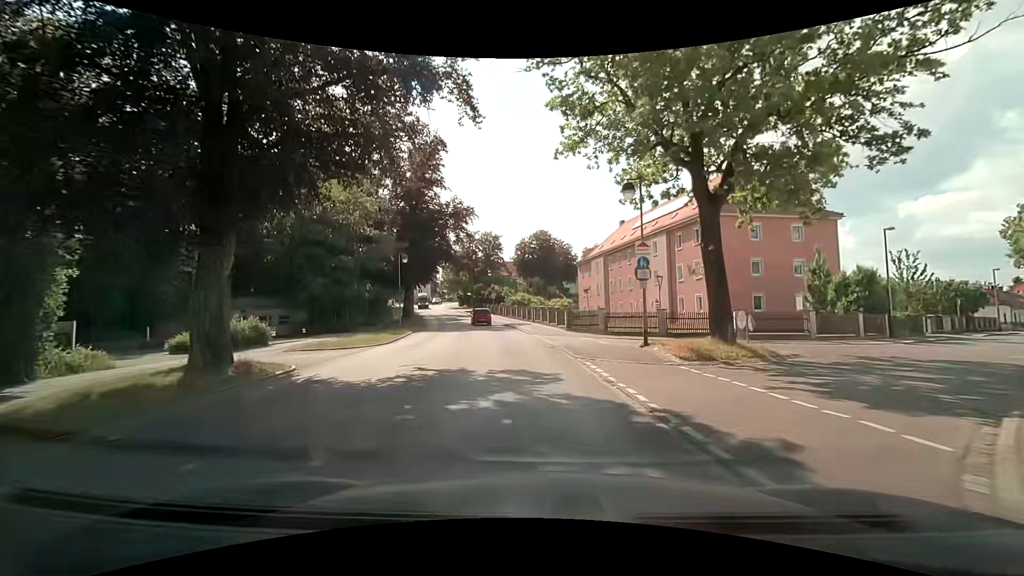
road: tertiary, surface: asphalt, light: Day
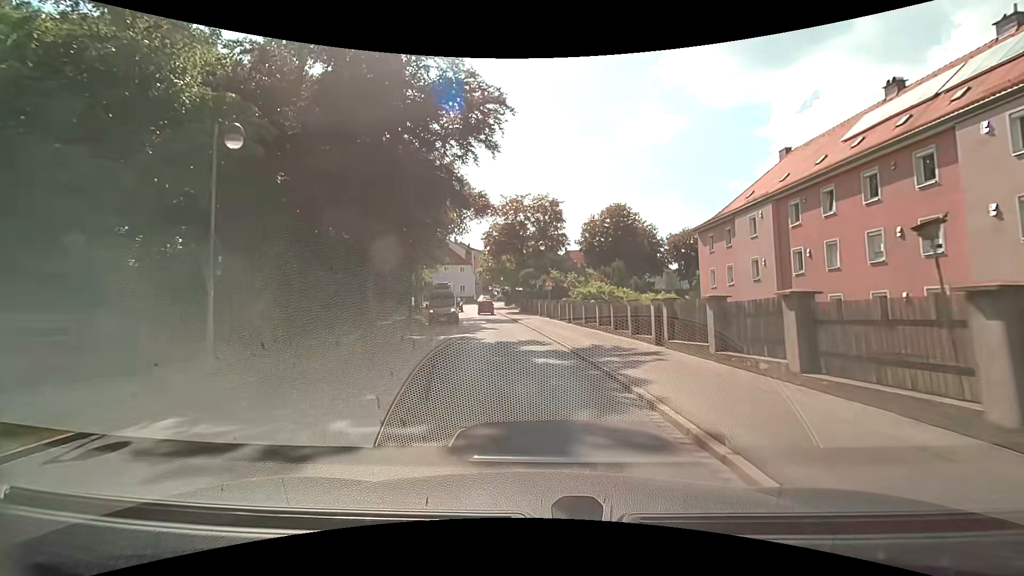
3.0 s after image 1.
(-1.5, +29.3) m; -6°
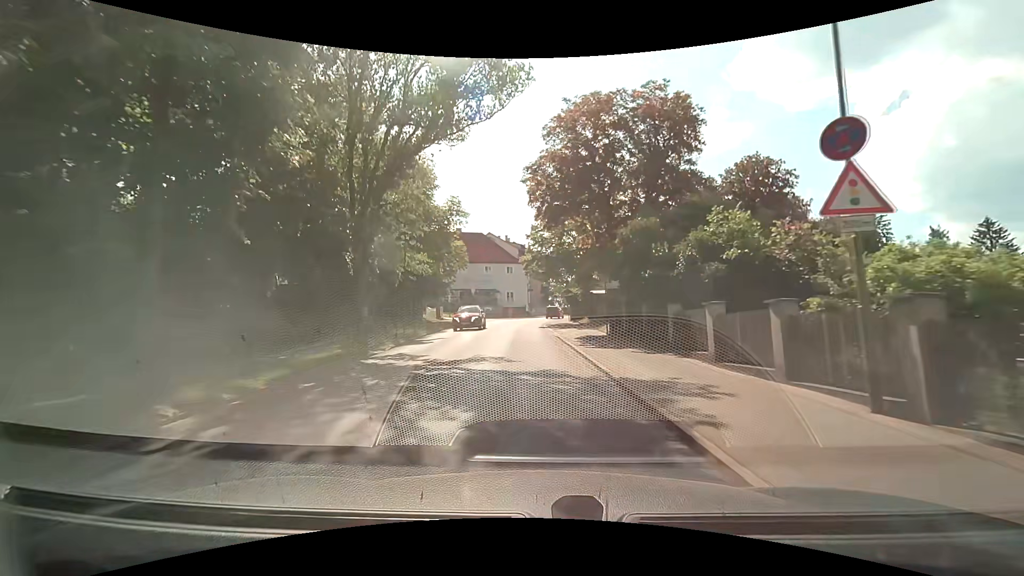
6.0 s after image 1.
(-2.2, +31.4) m; -7°
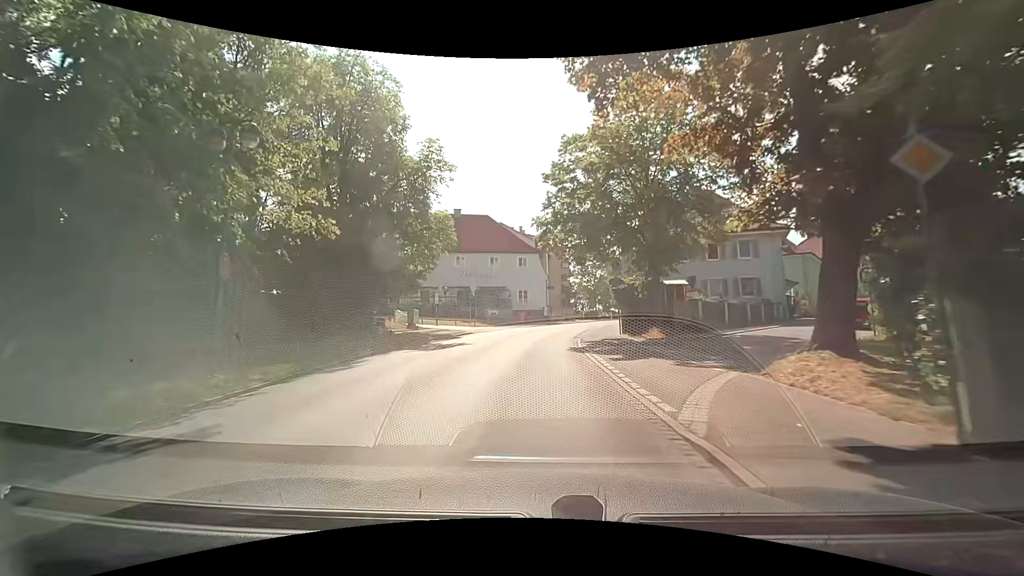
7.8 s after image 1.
(-0.3, +19.0) m; -2°
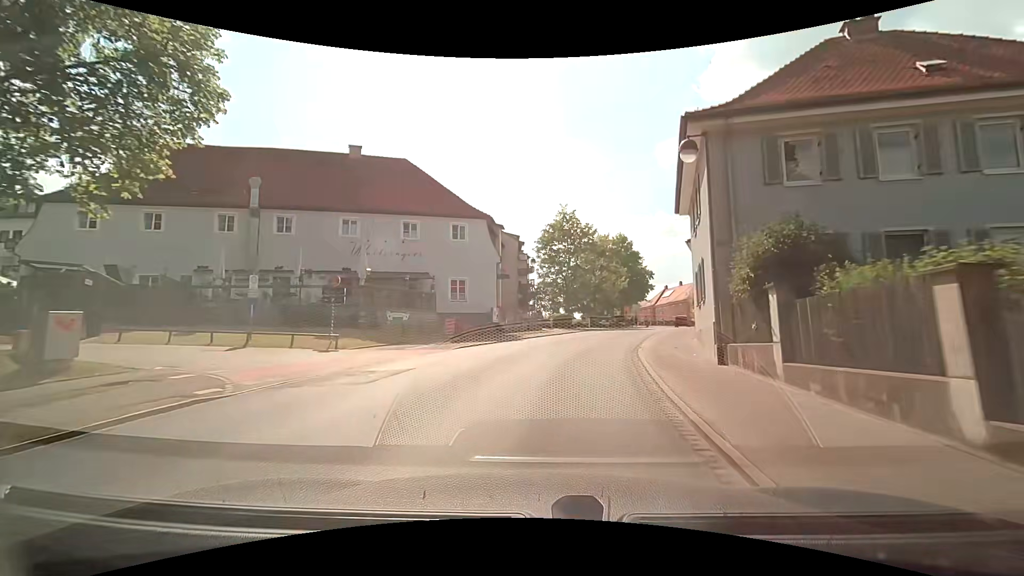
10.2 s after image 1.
(+0.3, +24.9) m; +5°
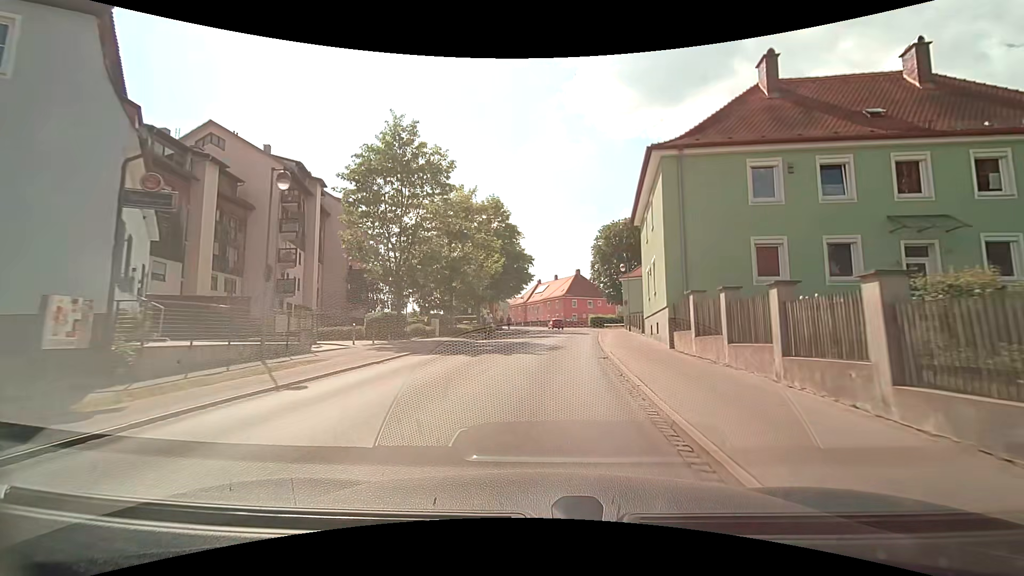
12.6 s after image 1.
(+2.9, +24.5) m; +15°
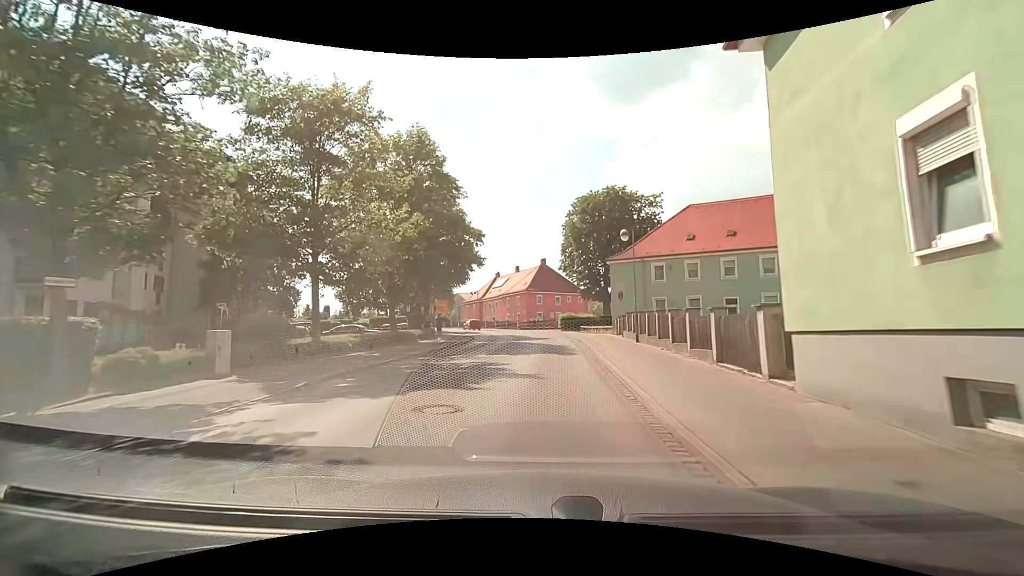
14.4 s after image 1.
(+0.8, +18.7) m; +4°
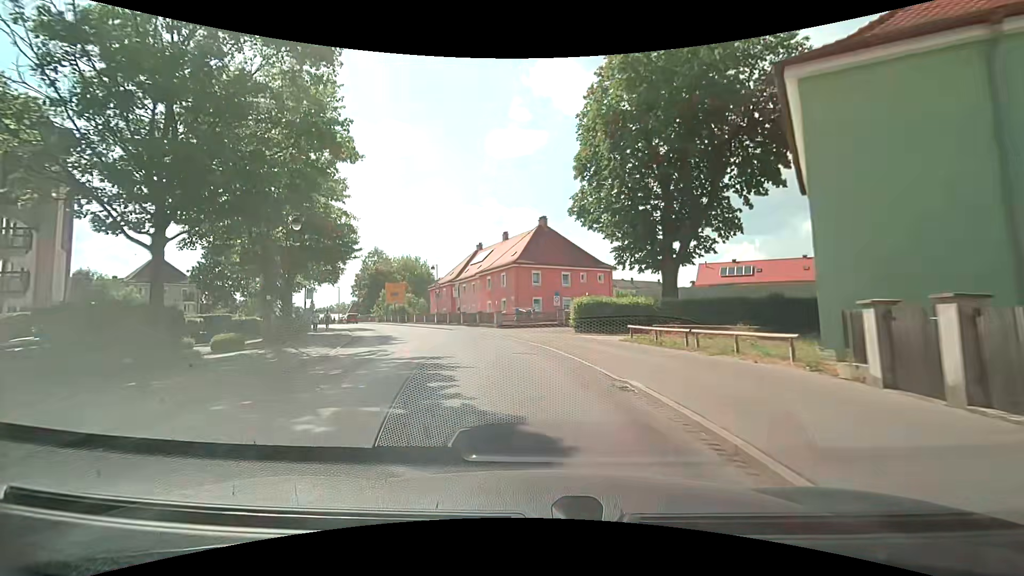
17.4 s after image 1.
(+0.8, +31.0) m; 0°
(0, +10) (-2, +20) (-4, +30) (-8, +39) (-13, +48) (-18, +56) (-23, +65) (-28, +73) (-33, +82) (-39, +90) m
